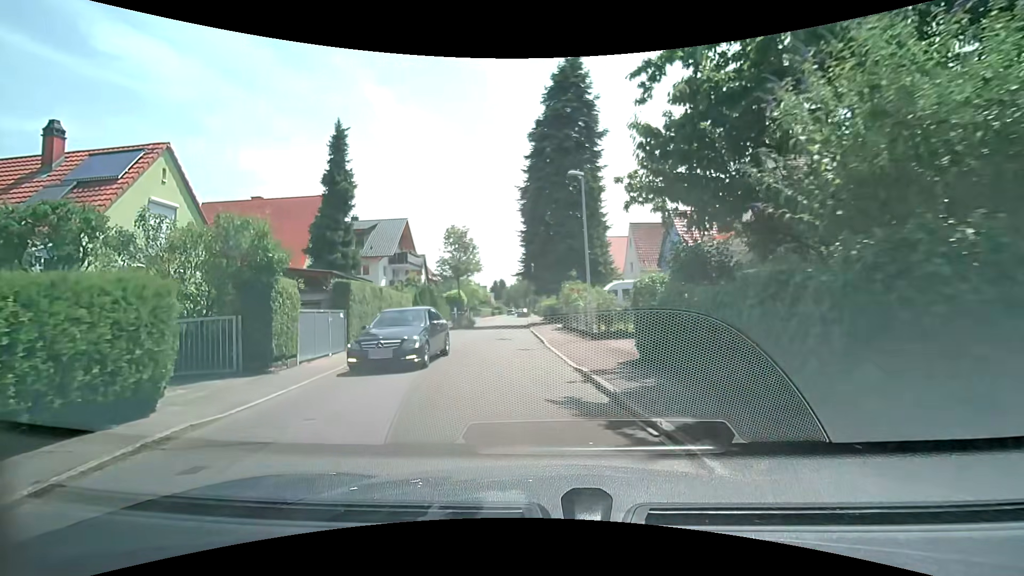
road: residential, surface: asphalt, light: Day
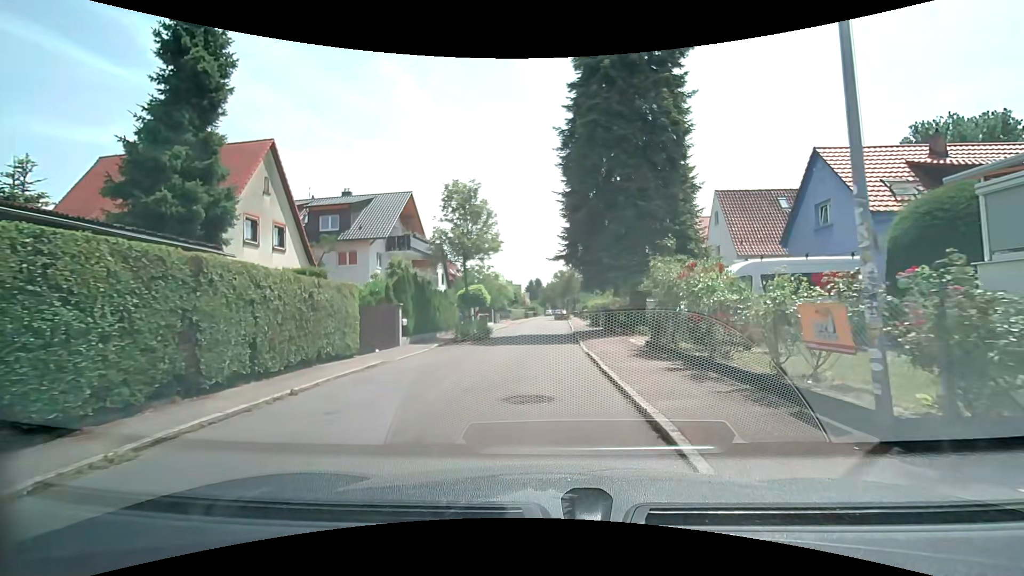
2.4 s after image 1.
(-0.9, +13.3) m; -6°
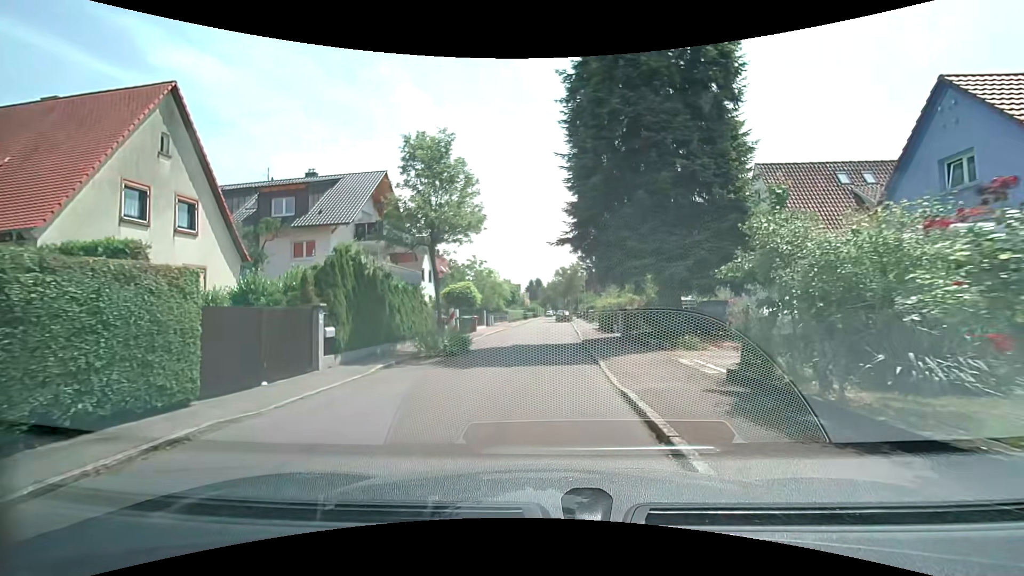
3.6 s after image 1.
(+0.1, +6.7) m; +1°
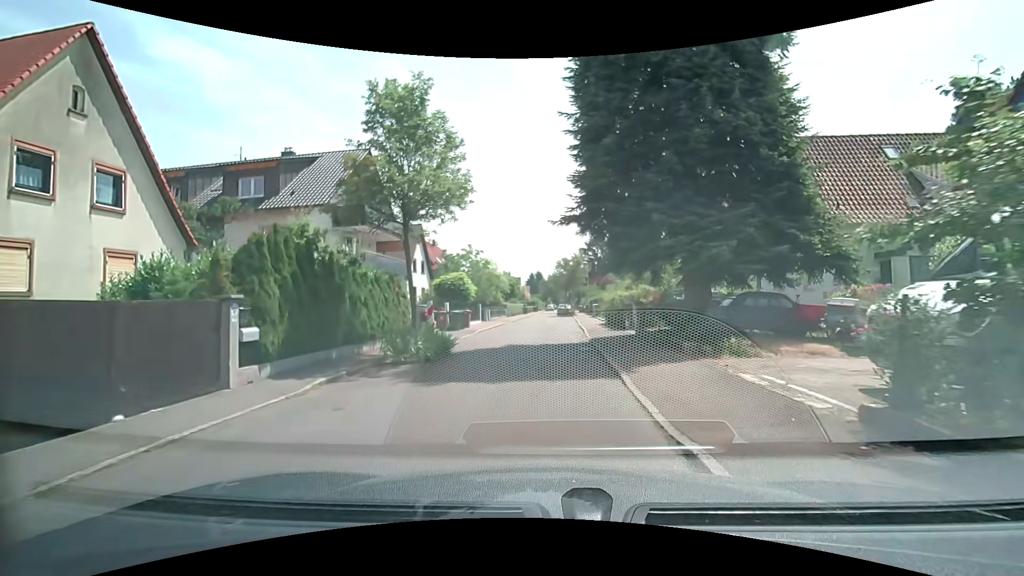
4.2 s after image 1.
(-0.1, +3.5) m; -2°
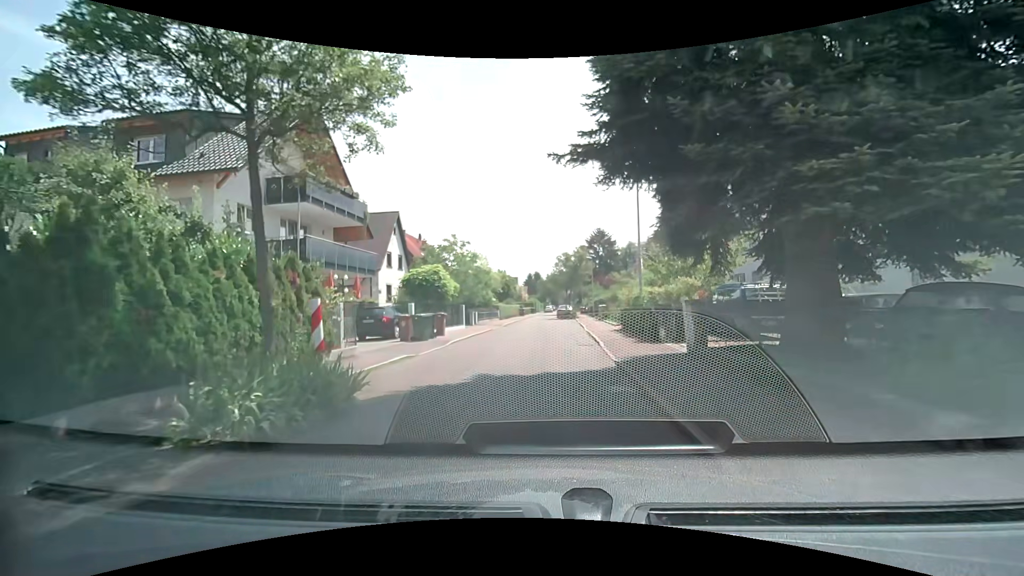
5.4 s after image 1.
(+0.2, +7.1) m; +2°
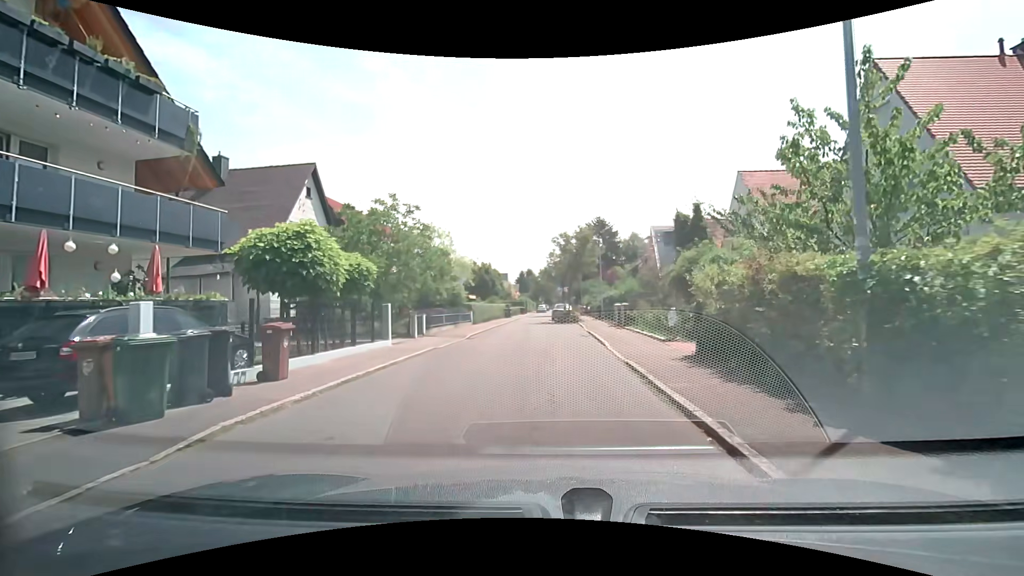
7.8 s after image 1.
(-0.1, +13.6) m; 0°
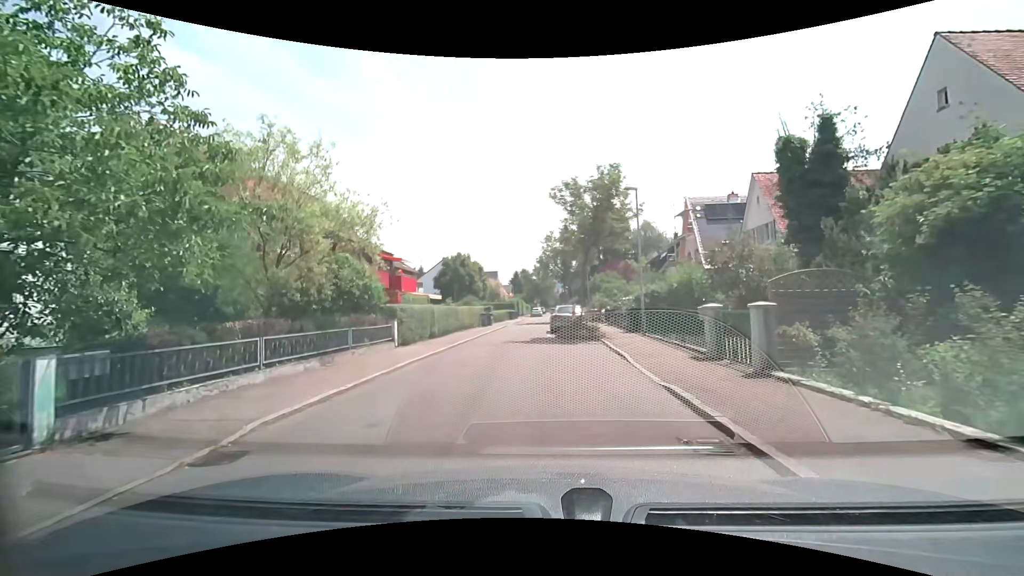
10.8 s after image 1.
(+0.3, +16.9) m; +1°
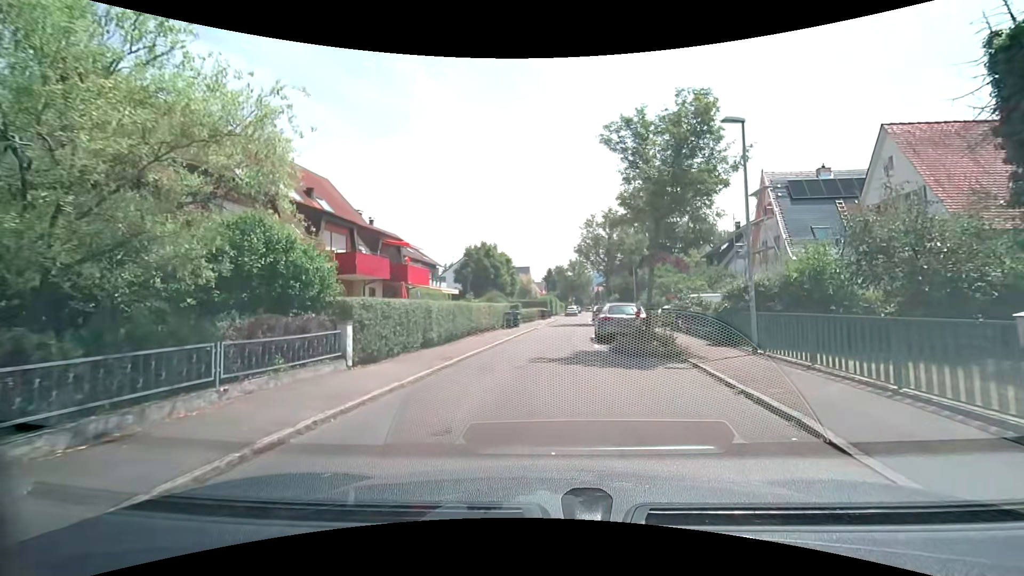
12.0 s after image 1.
(-0.2, +7.3) m; -4°
(0, +10) (0, +20) (+1, +30) (+2, +40) (+3, +50) (+4, +60) (+6, +70) (+7, +80) (+8, +89) (+9, +99) m
